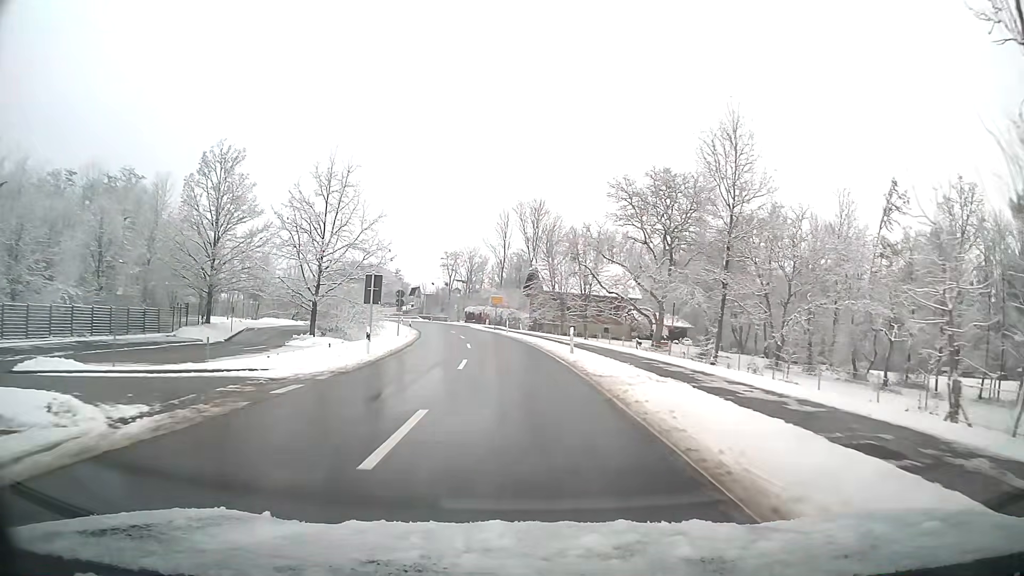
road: tertiary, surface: asphalt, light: Day
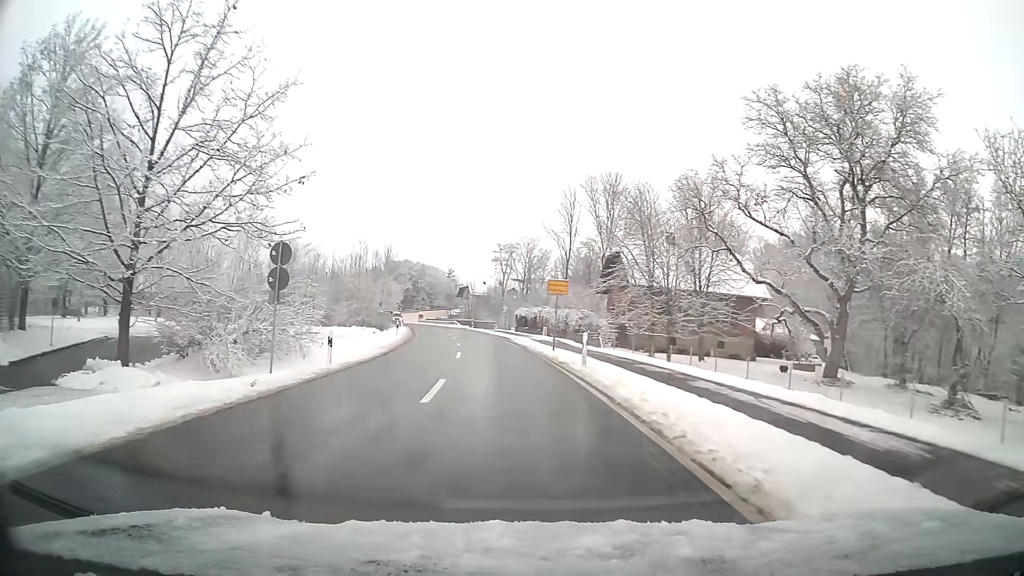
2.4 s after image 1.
(-1.4, +31.1) m; -5°
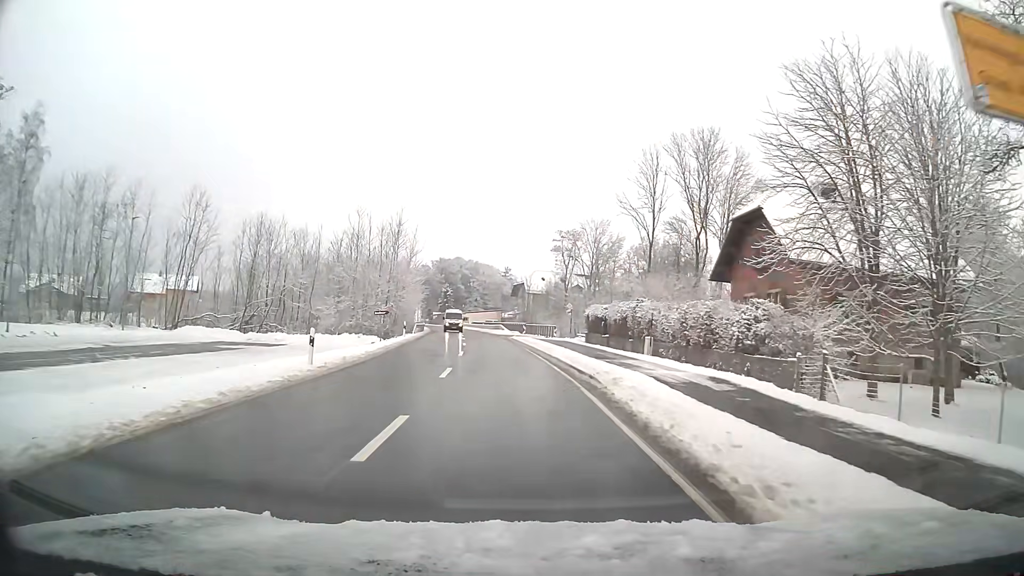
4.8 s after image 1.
(-1.2, +26.6) m; -5°
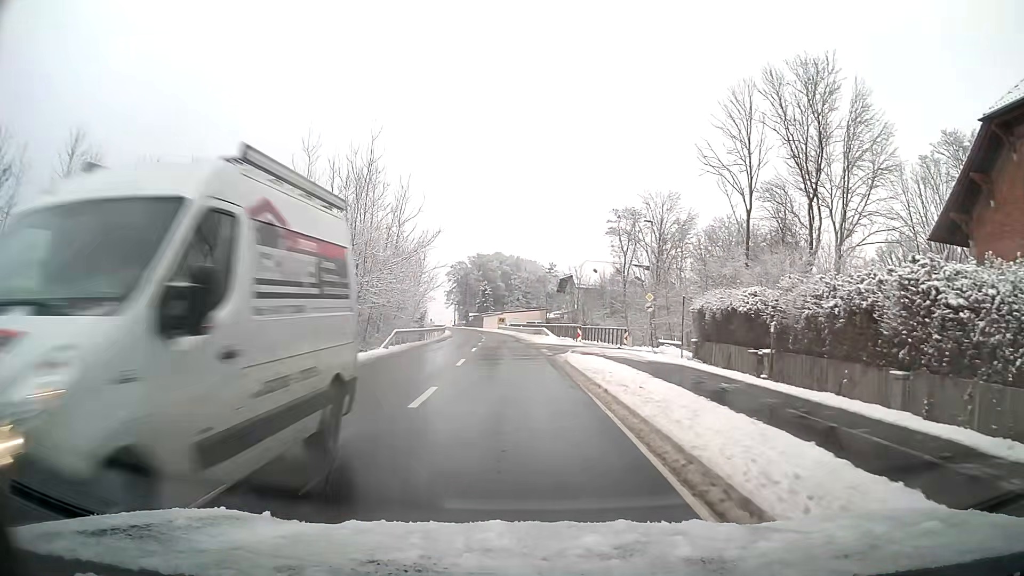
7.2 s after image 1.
(-0.8, +23.2) m; -4°
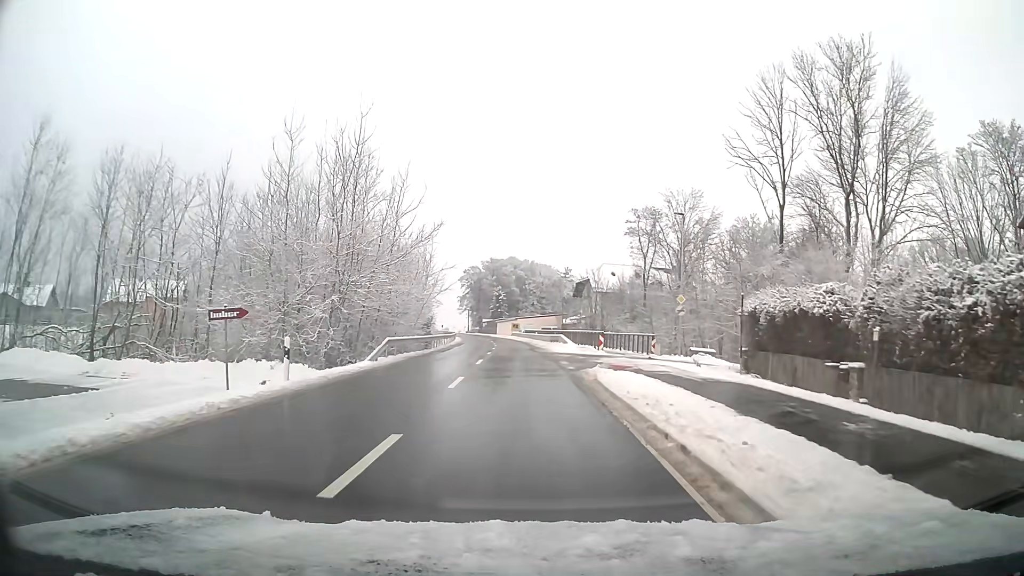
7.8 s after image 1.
(0.0, +5.0) m; -1°
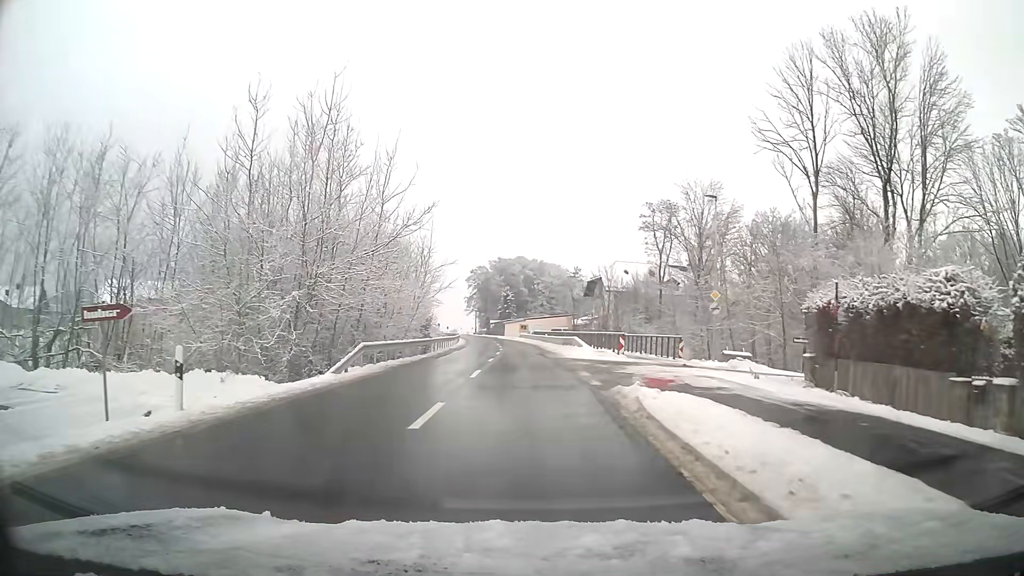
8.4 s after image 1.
(0.0, +5.5) m; -1°
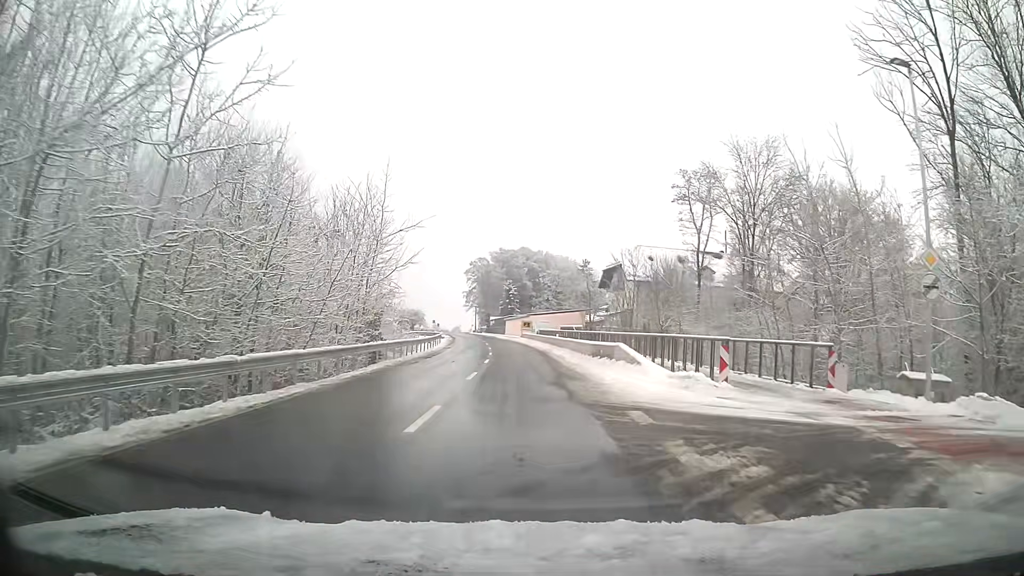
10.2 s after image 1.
(-0.1, +18.5) m; 0°
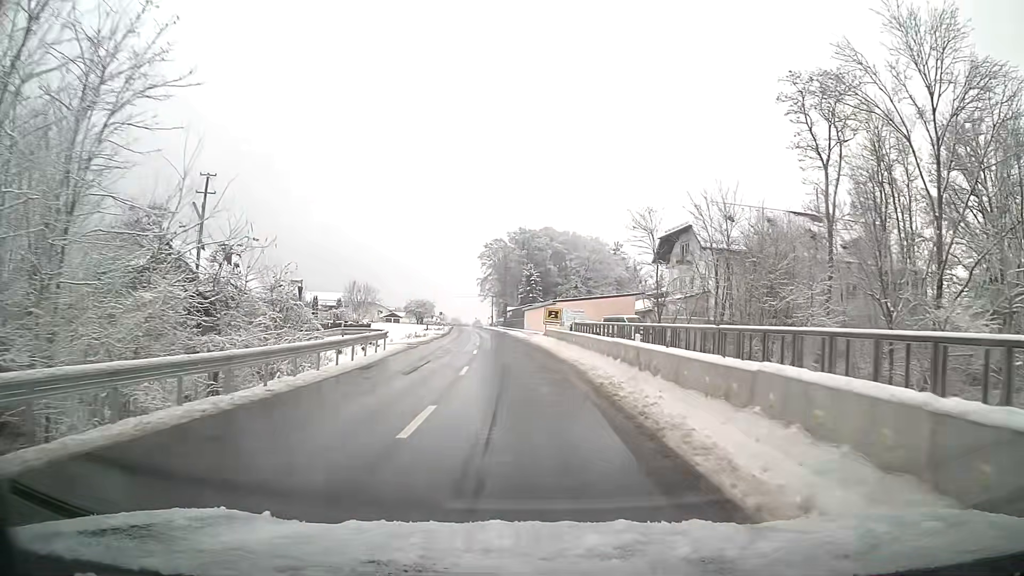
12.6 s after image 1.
(-0.4, +28.0) m; -2°
